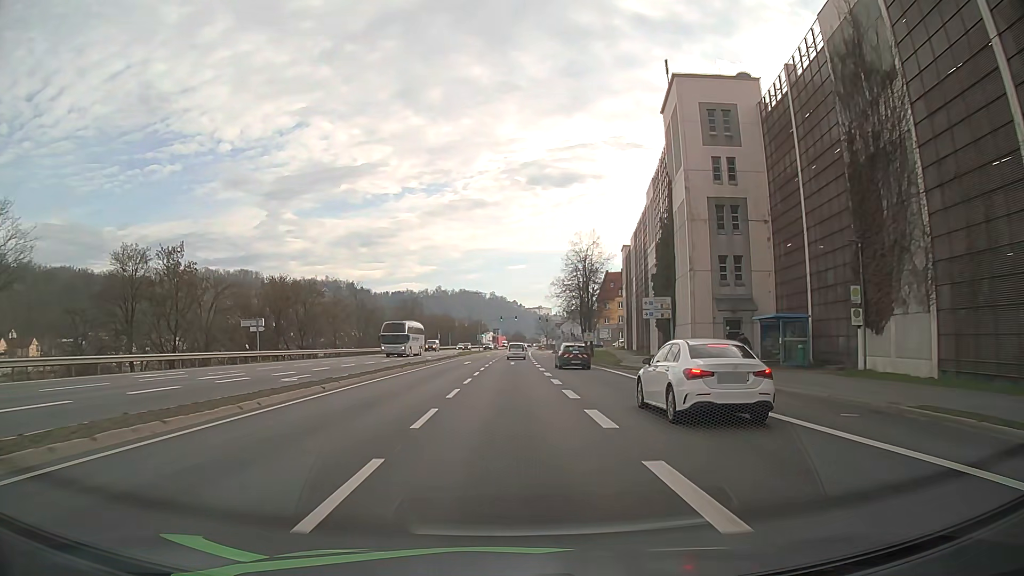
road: primary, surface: asphalt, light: Day
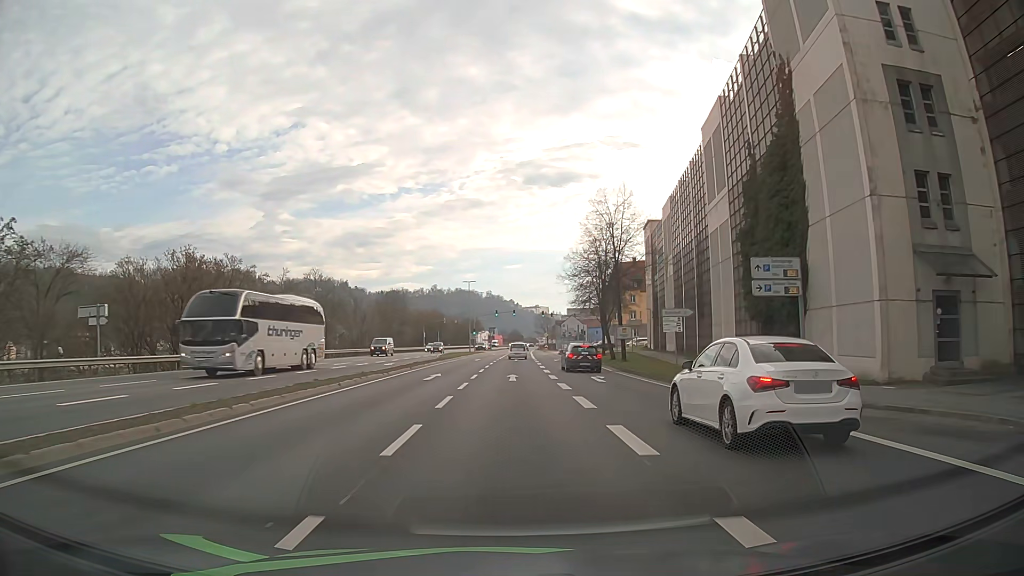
(0.0, +20.7) m; 0°
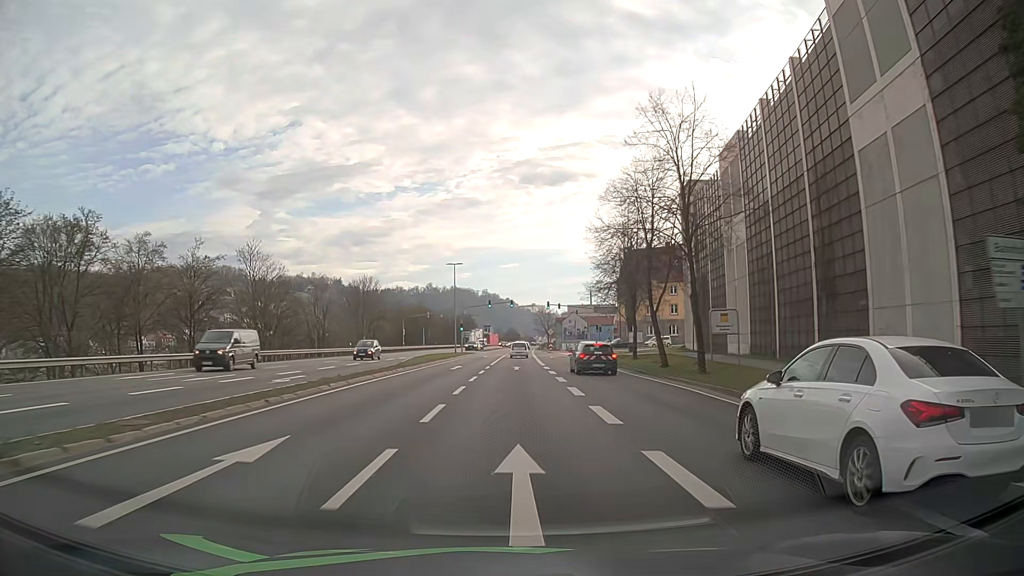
(+0.2, +20.8) m; 0°
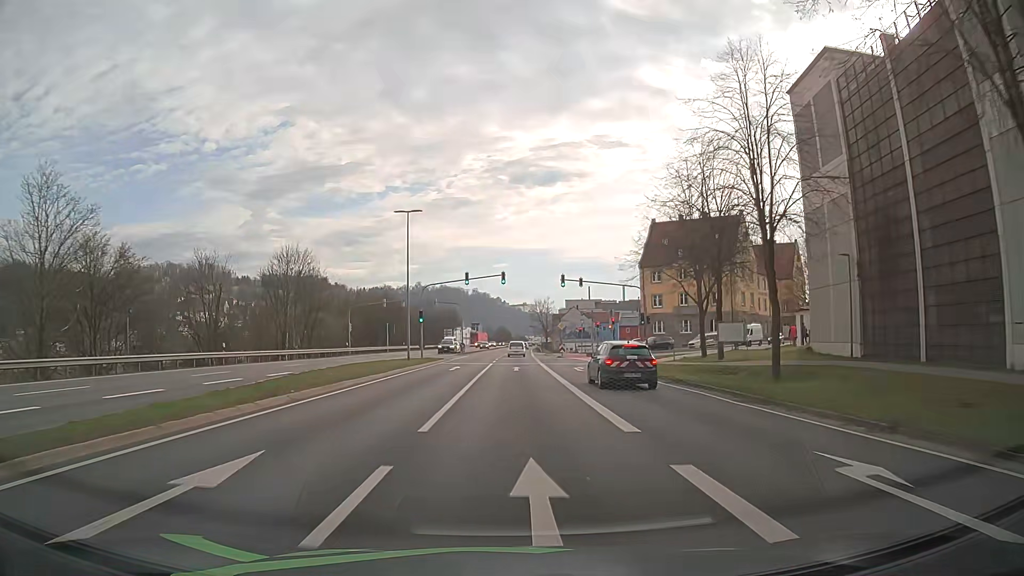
(+0.2, +31.2) m; +1°
(0, +10) (0, +20) (0, +30) (0, +40) (0, +50) (+1, +60) (+1, +70) (+1, +80) (+1, +90) (+1, +100) m
